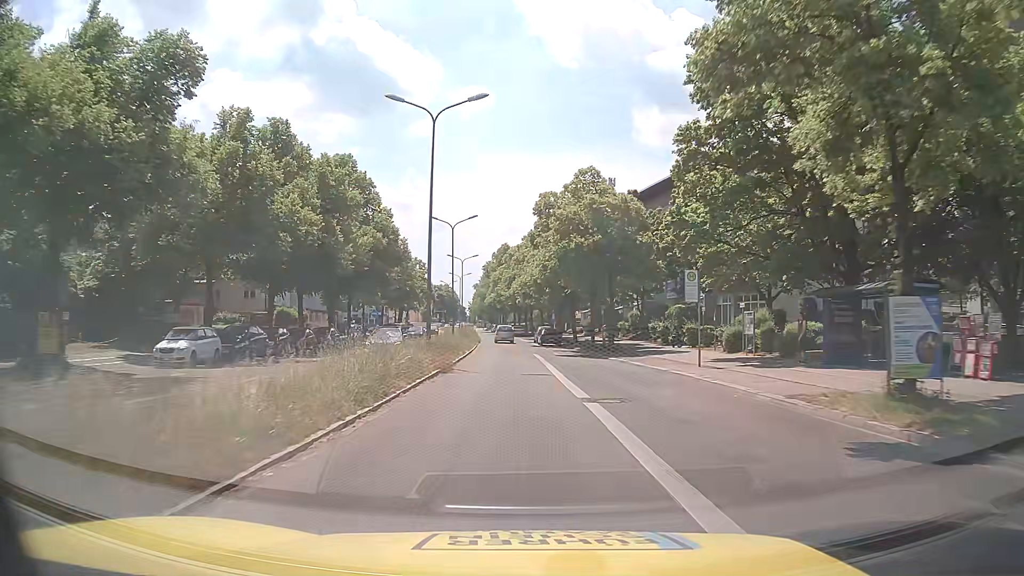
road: secondary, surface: asphalt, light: Day
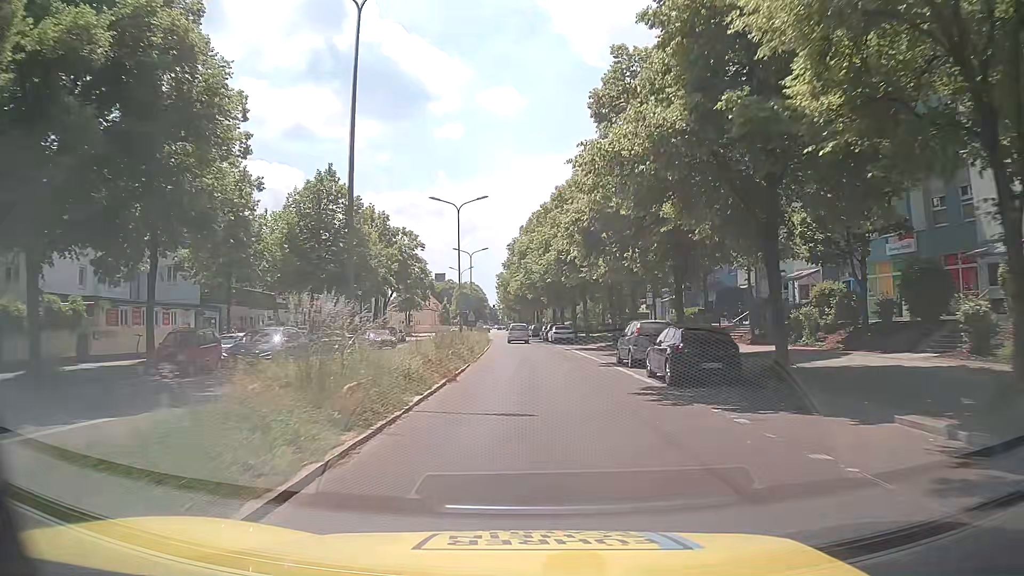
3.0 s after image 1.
(-1.2, +40.7) m; -3°
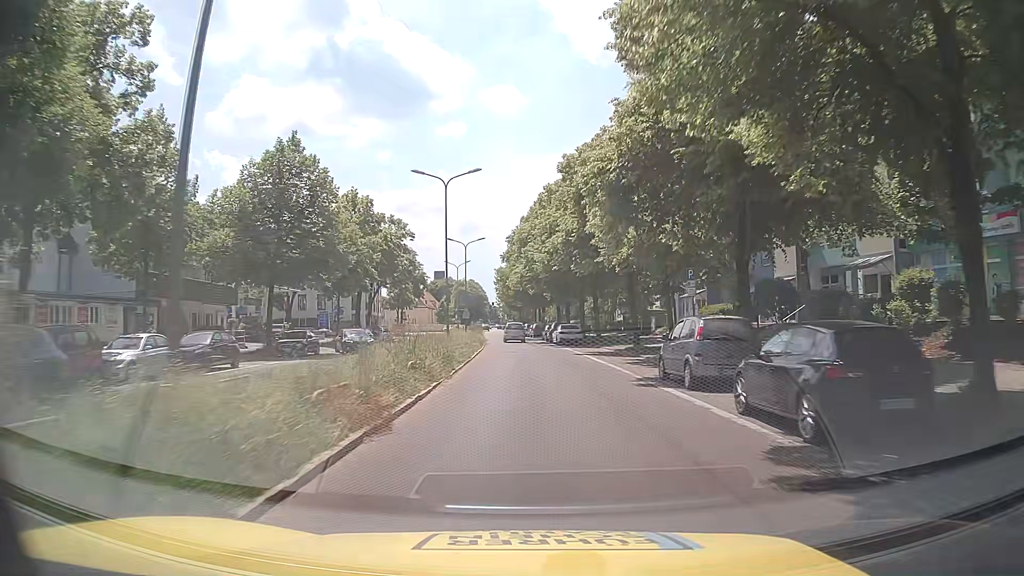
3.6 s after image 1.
(0.0, +8.2) m; 0°
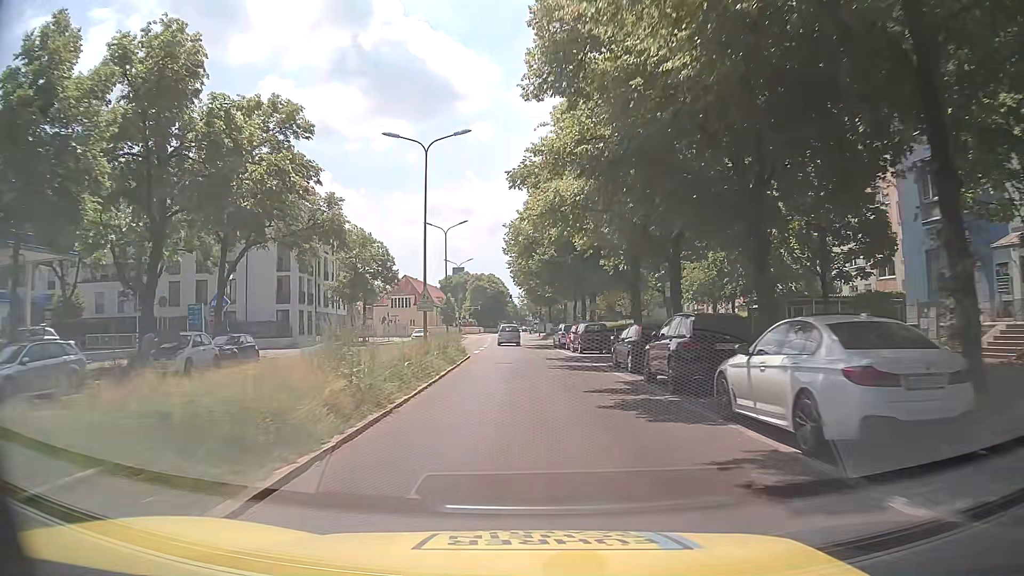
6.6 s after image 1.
(-0.7, +40.7) m; -2°
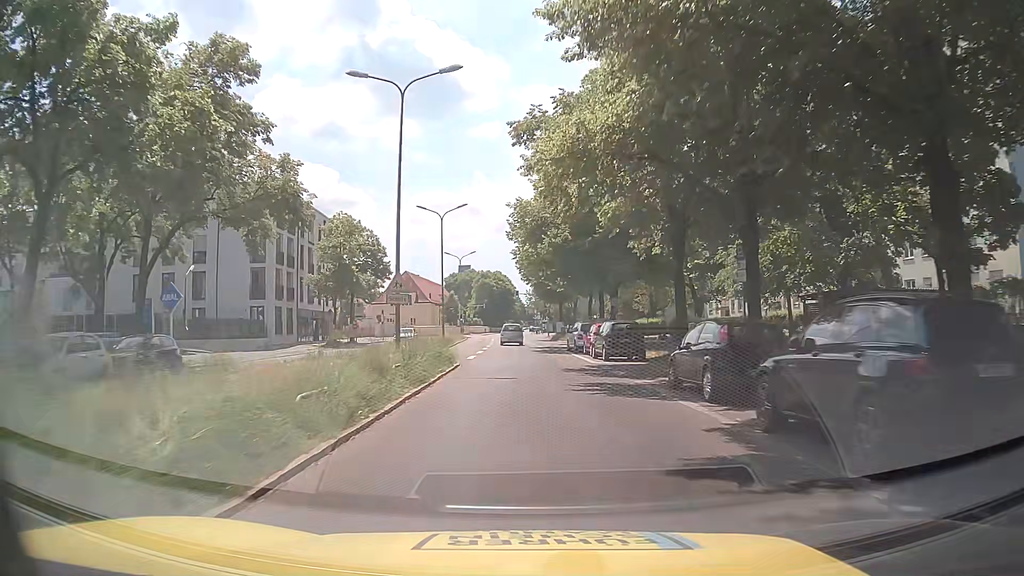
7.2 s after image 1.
(-0.1, +8.1) m; -2°
